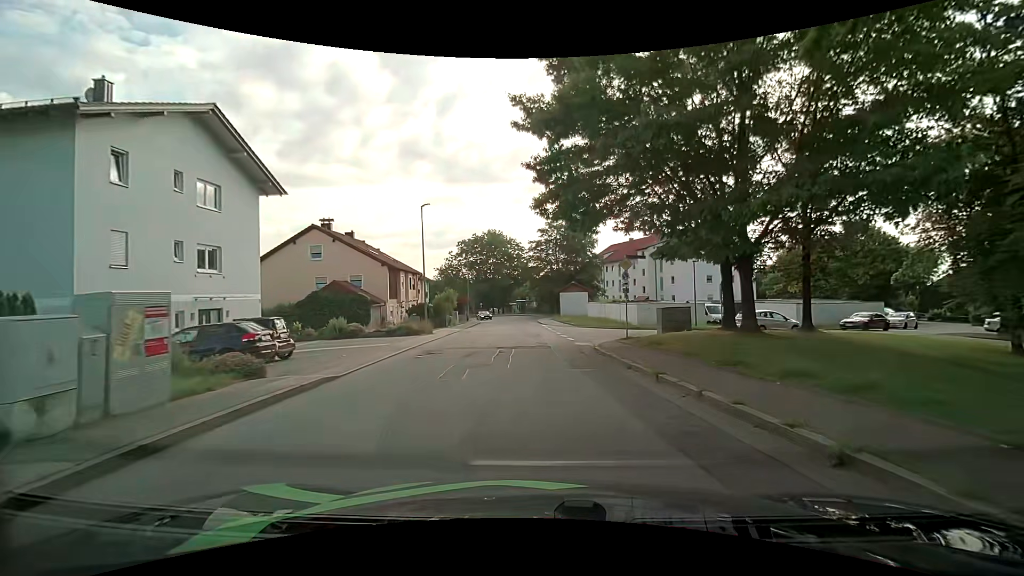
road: unclassified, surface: asphalt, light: Day
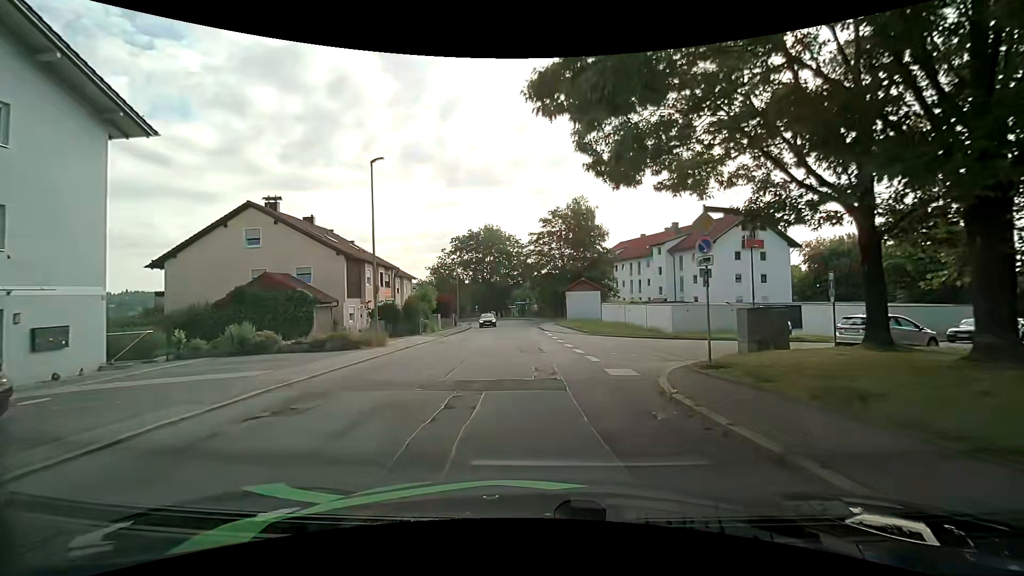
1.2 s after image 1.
(+0.1, +10.0) m; -1°
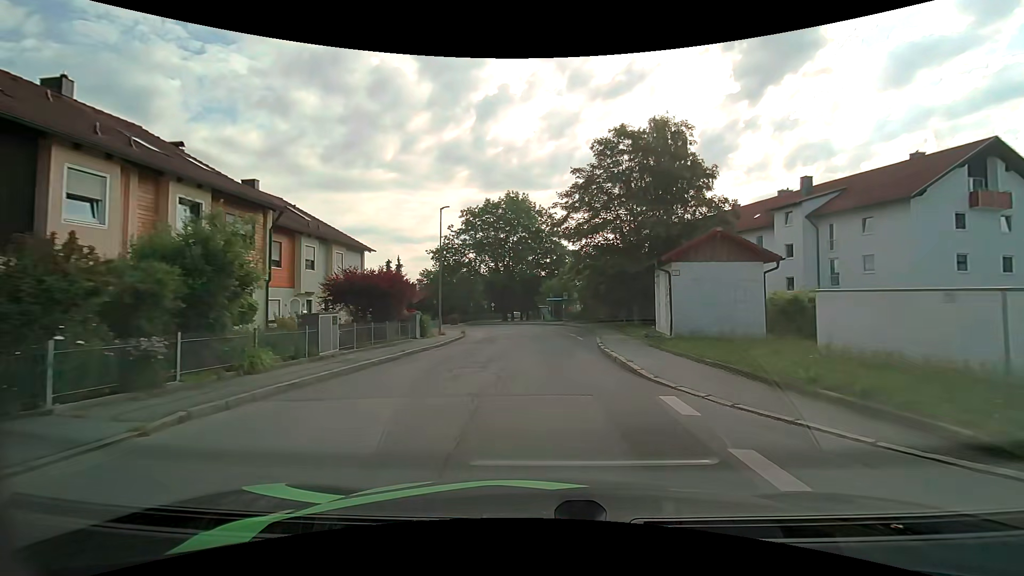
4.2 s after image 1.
(-0.6, +26.7) m; -4°
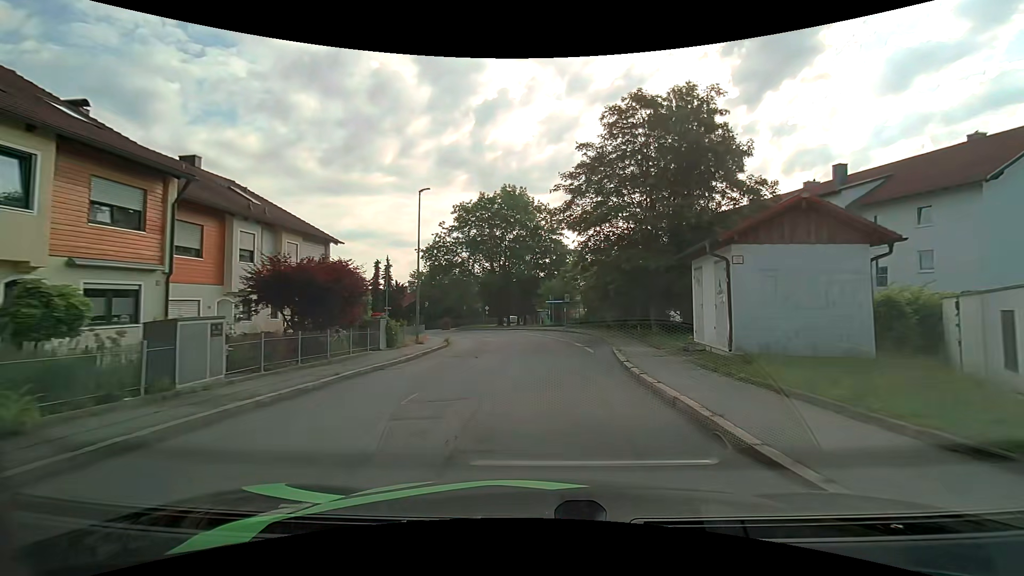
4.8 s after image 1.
(0.0, +5.6) m; 0°
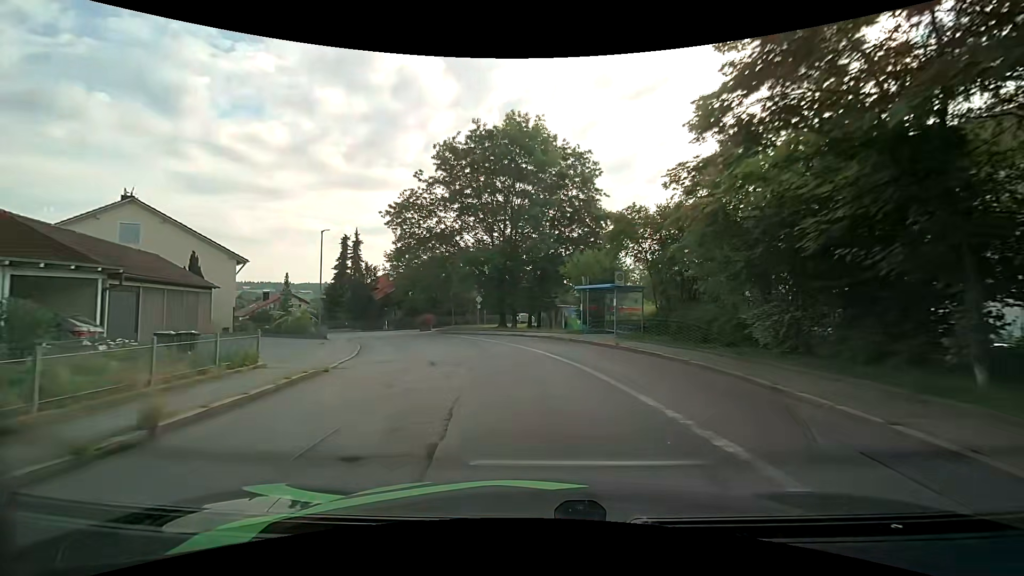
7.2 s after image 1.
(+0.1, +22.1) m; -1°
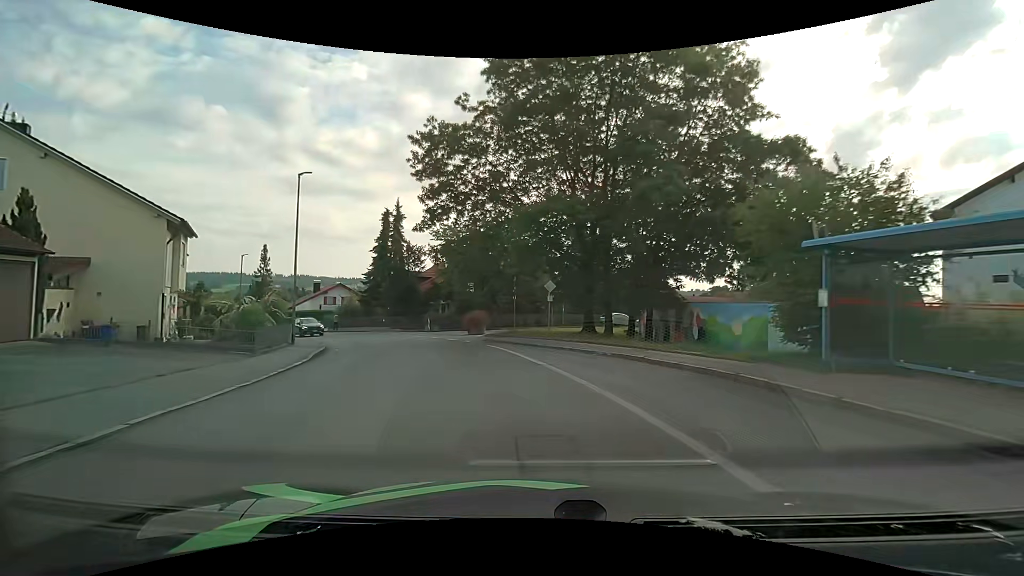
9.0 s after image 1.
(-1.2, +15.8) m; -10°
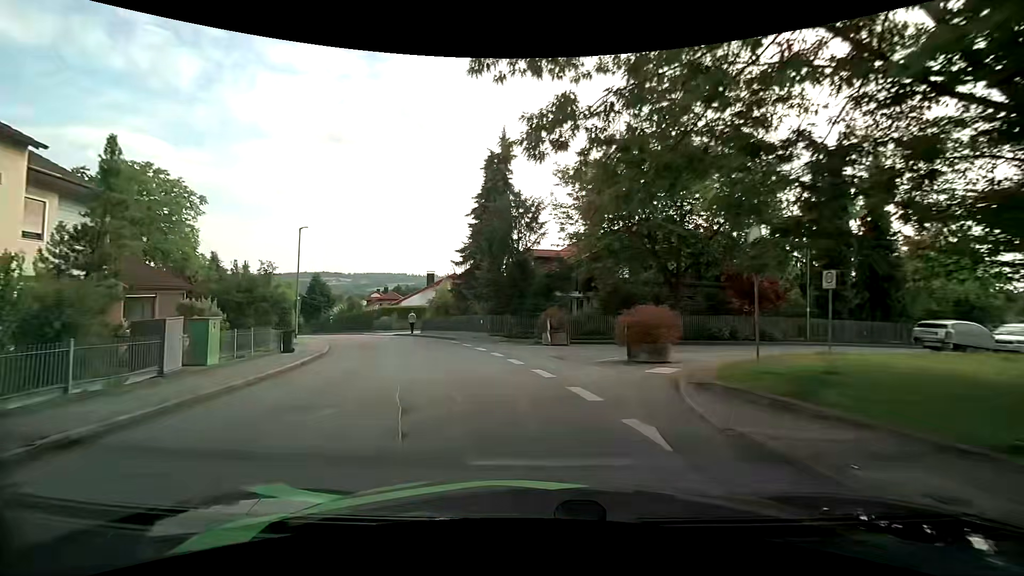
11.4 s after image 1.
(-2.4, +19.3) m; -16°
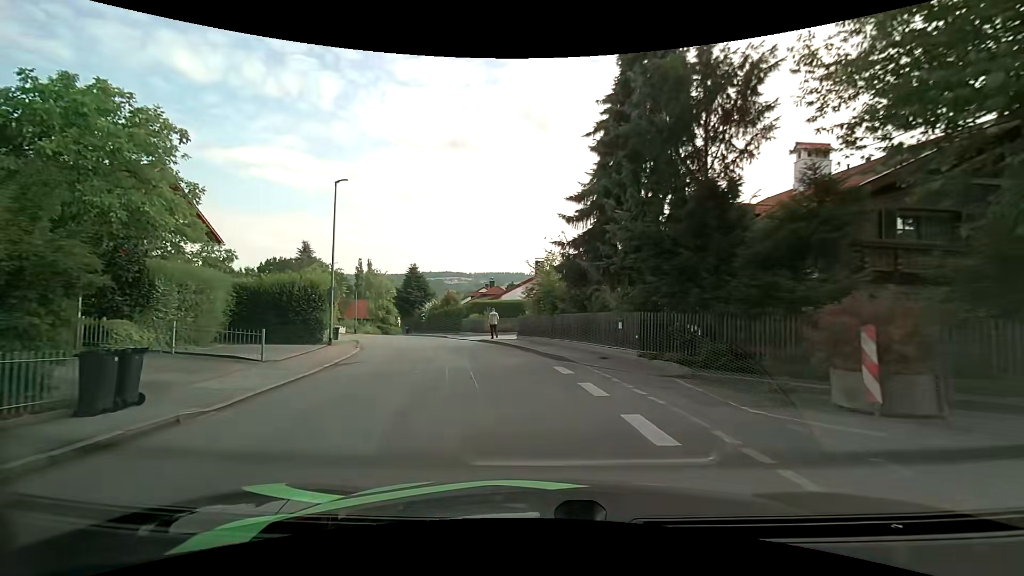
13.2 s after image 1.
(-1.7, +14.5) m; -13°
(-1, +10) (-3, +20) (-6, +29) (-9, +39) (-13, +48) (-17, +57) (-21, +66) (-24, +76) (-26, +85) (-28, +95) m
